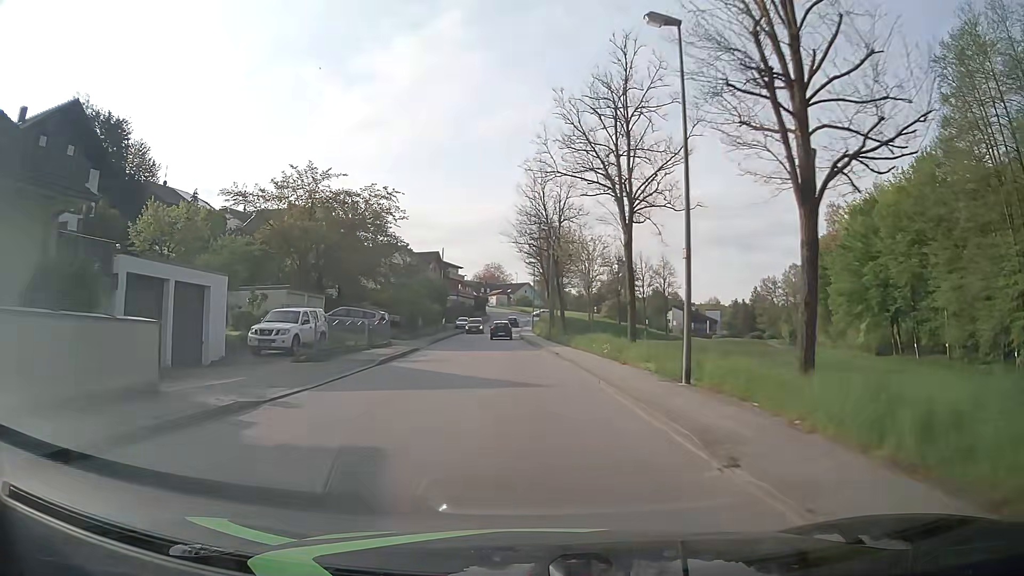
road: unclassified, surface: asphalt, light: Day
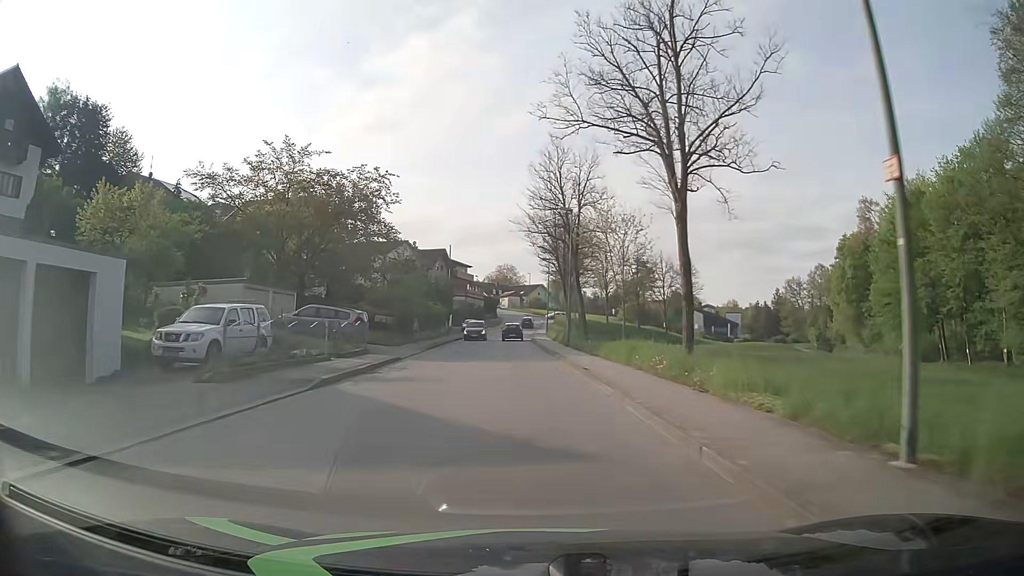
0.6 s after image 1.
(-0.1, +7.8) m; -1°
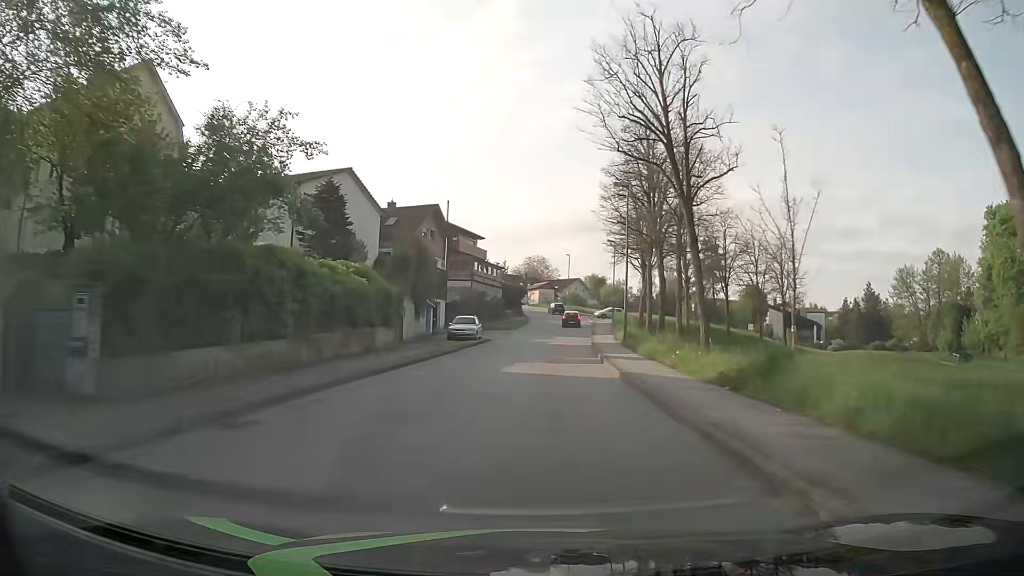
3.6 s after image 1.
(-1.6, +38.1) m; -3°
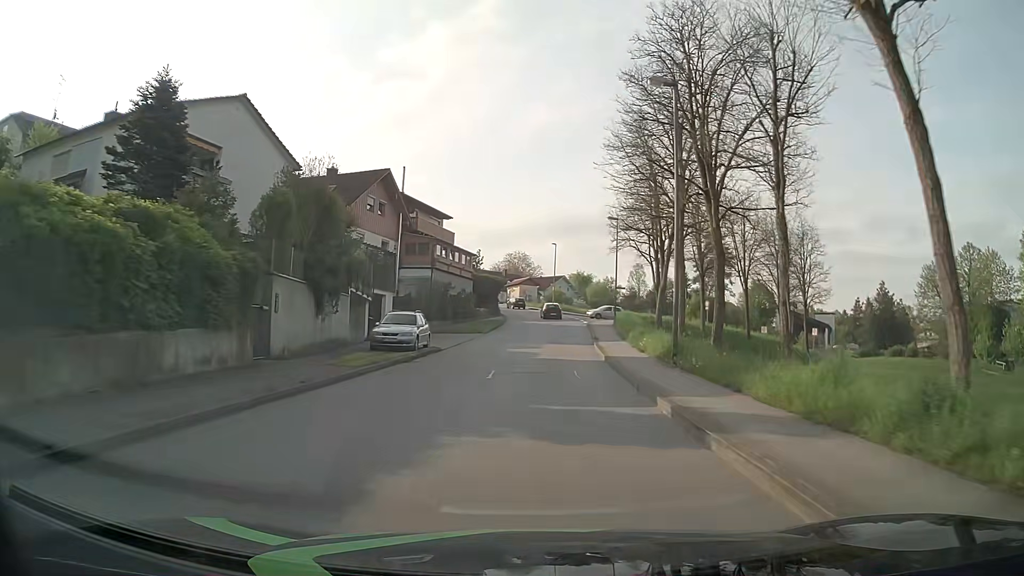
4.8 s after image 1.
(+0.3, +14.6) m; +1°
(0, +10) (+1, +20) (+1, +30) (+2, +40) (+3, +50) (+5, +60) (+13, +66) (+21, +72) (+28, +78) (+36, +85) m
